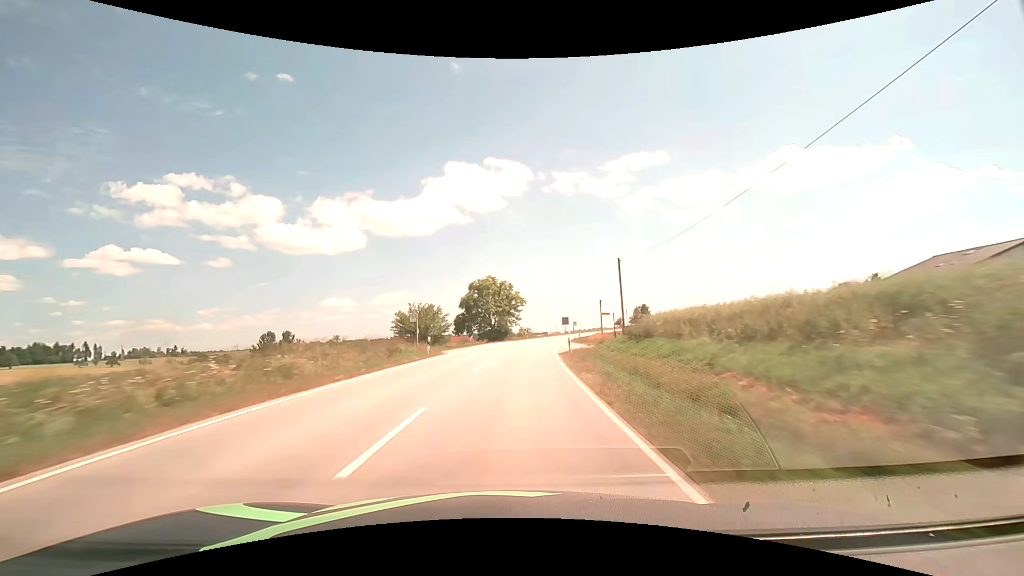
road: secondary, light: Day
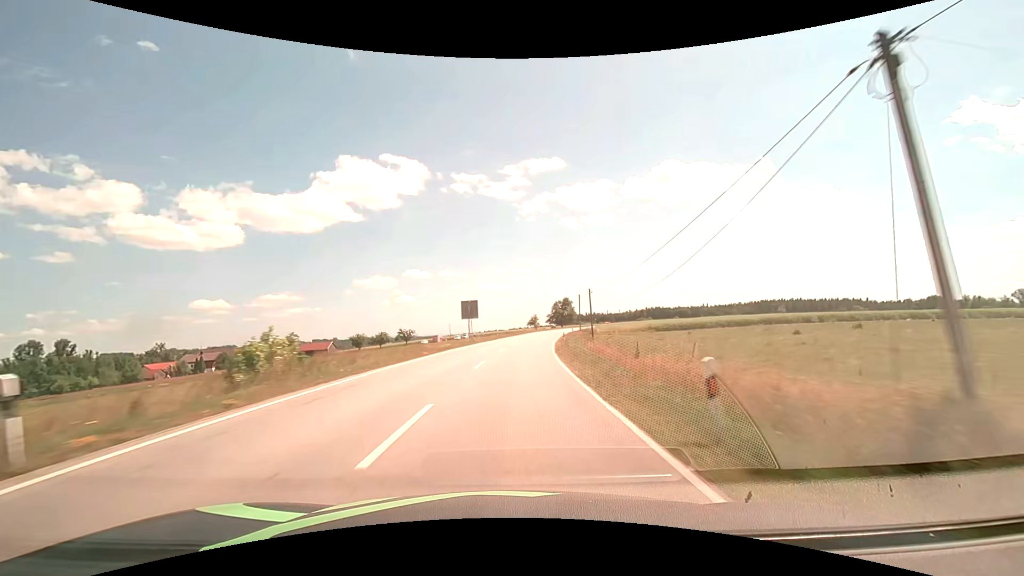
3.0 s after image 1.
(+7.3, +70.8) m; +12°
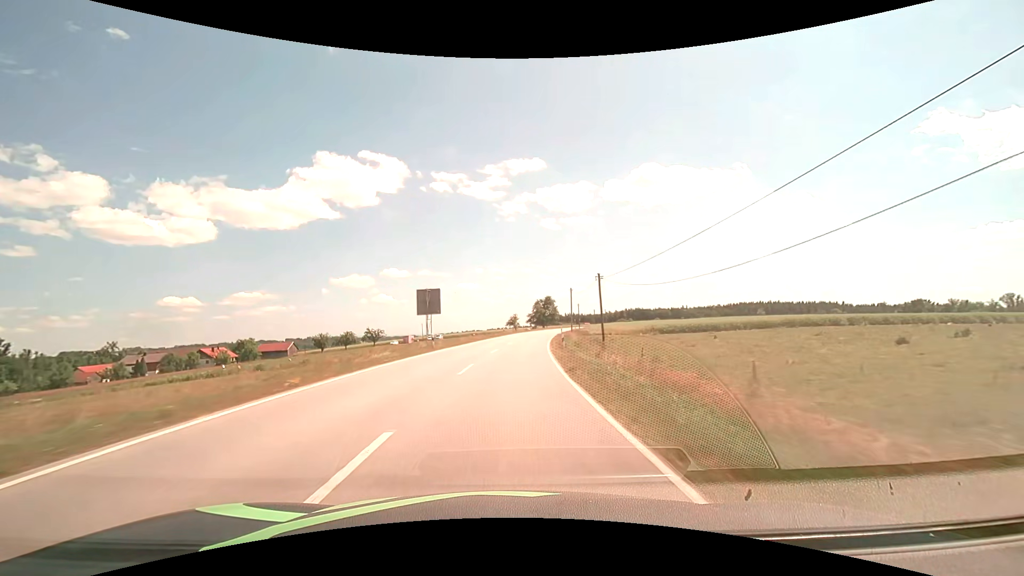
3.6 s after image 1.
(+0.3, +14.2) m; +3°
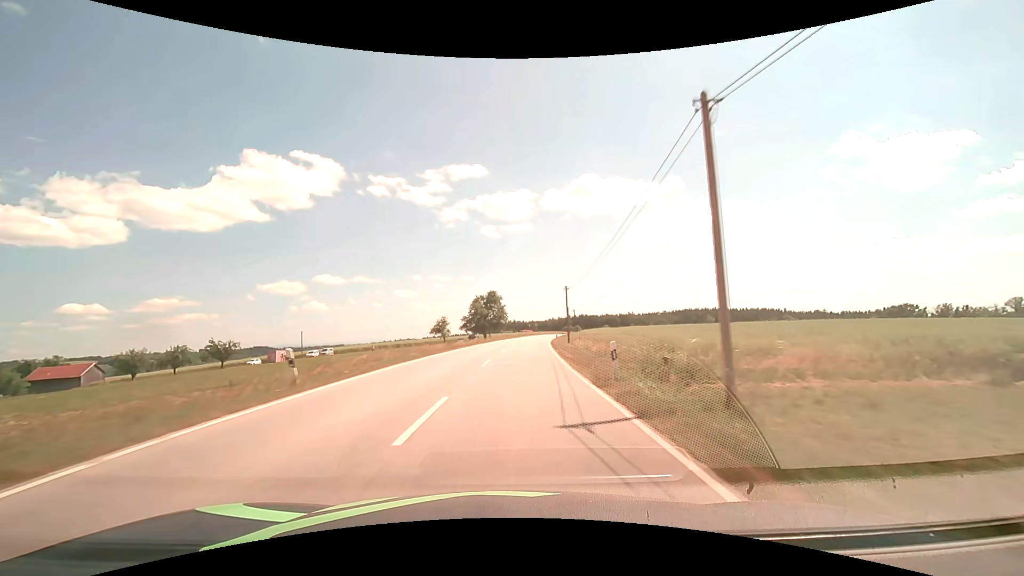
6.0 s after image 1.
(+3.3, +56.6) m; +7°
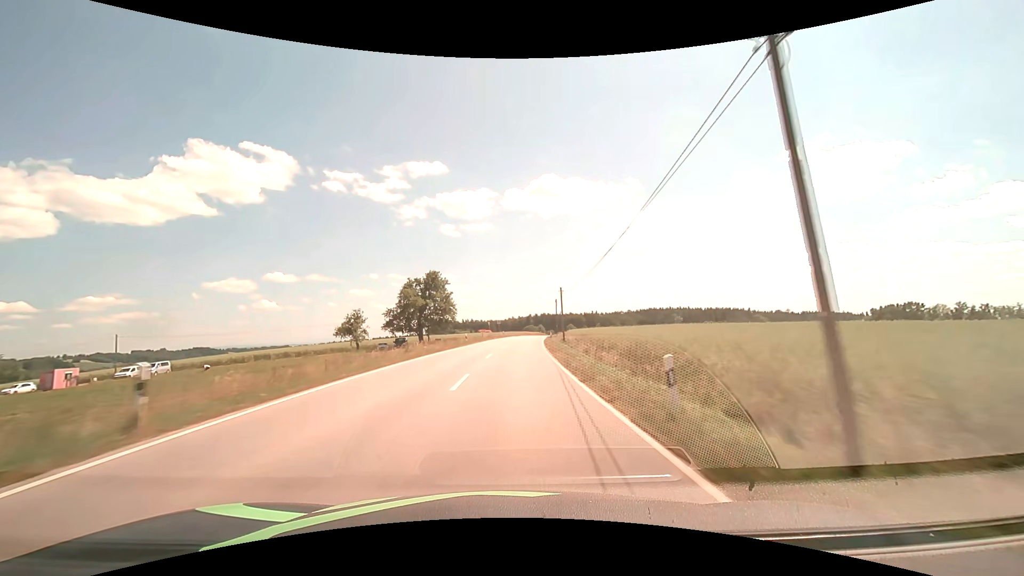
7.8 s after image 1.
(+1.8, +42.4) m; +5°
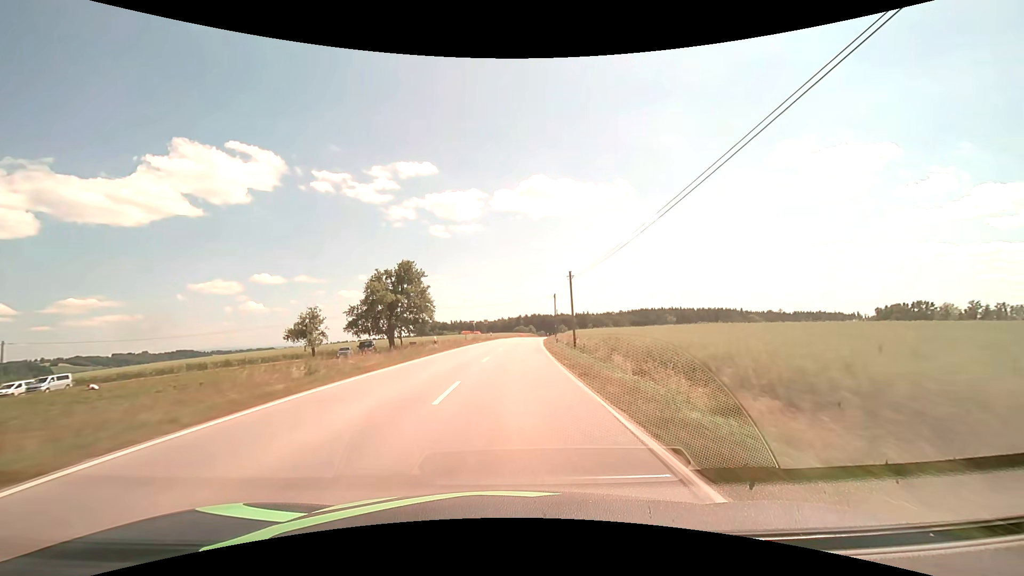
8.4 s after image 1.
(+0.2, +14.2) m; +1°
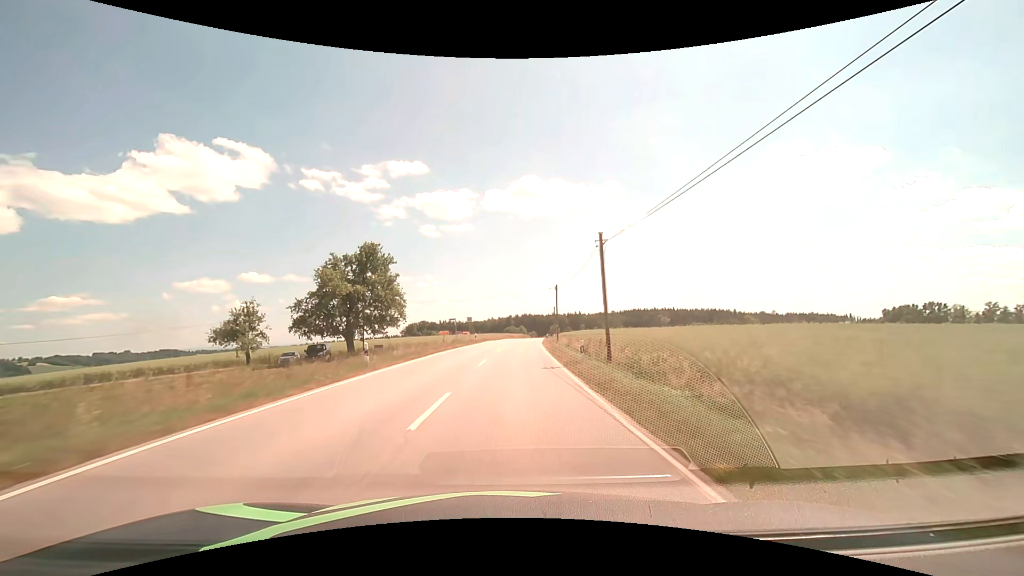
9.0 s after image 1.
(+0.1, +14.2) m; +1°
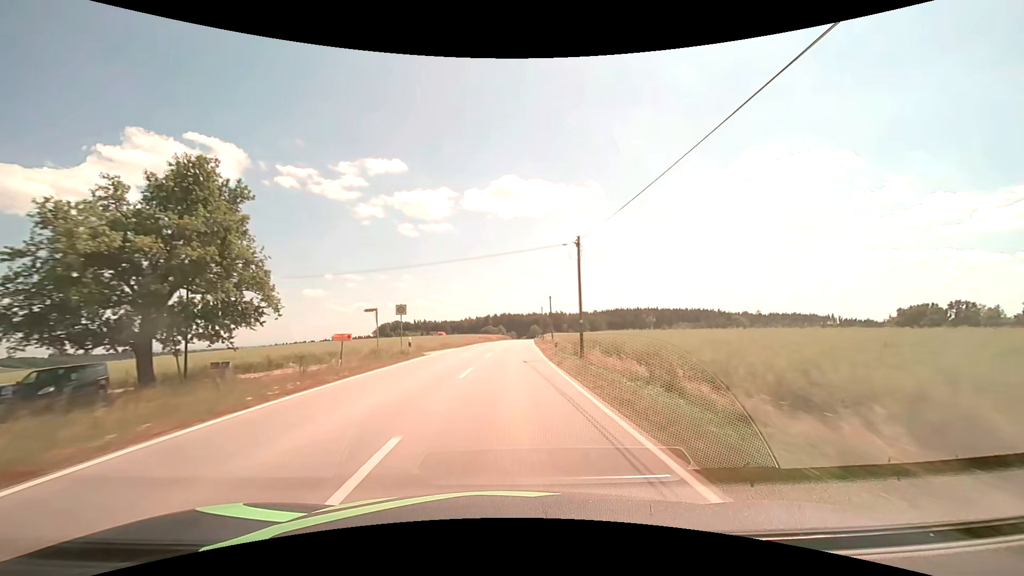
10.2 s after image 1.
(+0.6, +28.3) m; +2°
(0, +10) (0, +20) (+1, +30) (+1, +40) (+1, +50) (+2, +60) (+2, +70) (+3, +80) (+3, +90) (+4, +100) m
